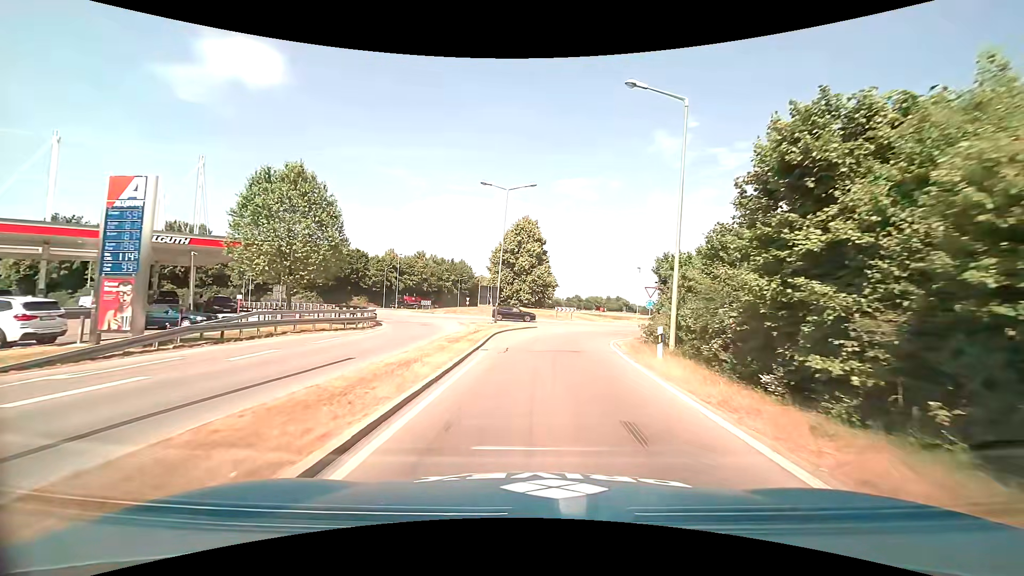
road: primary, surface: asphalt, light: Day
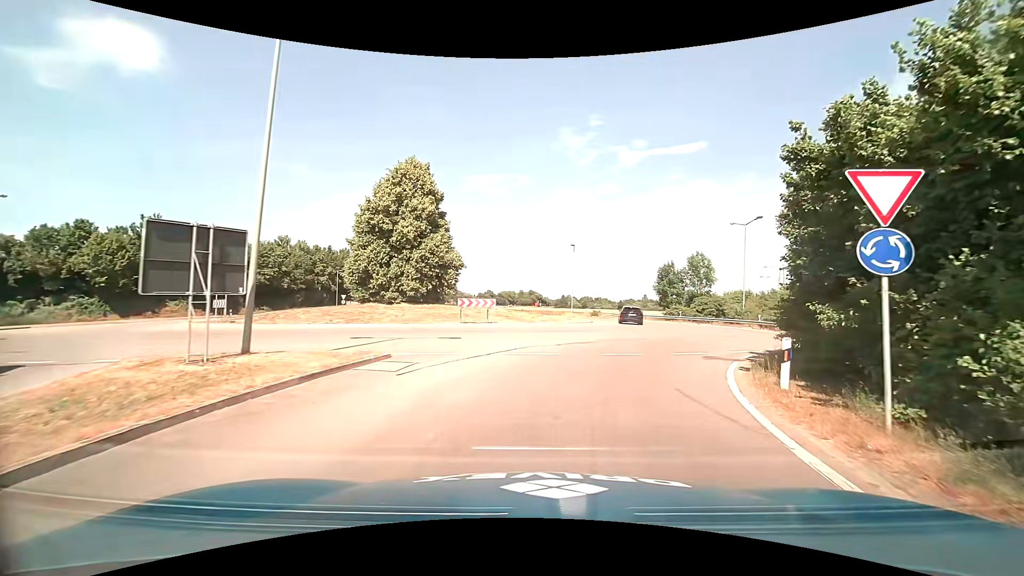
(+1.5, +25.3) m; +11°
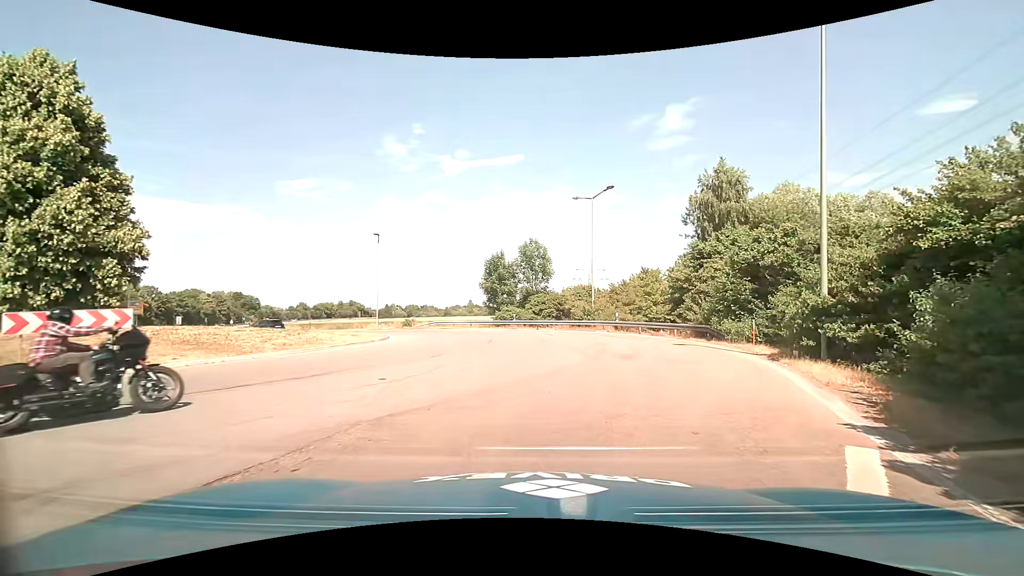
(+2.7, +15.3) m; +20°
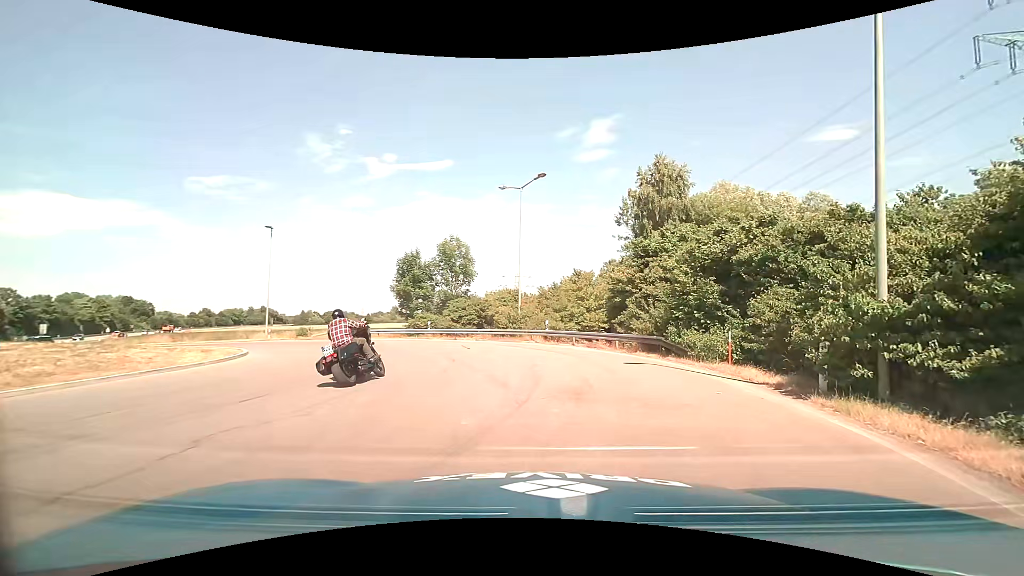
(+0.2, +5.8) m; +7°
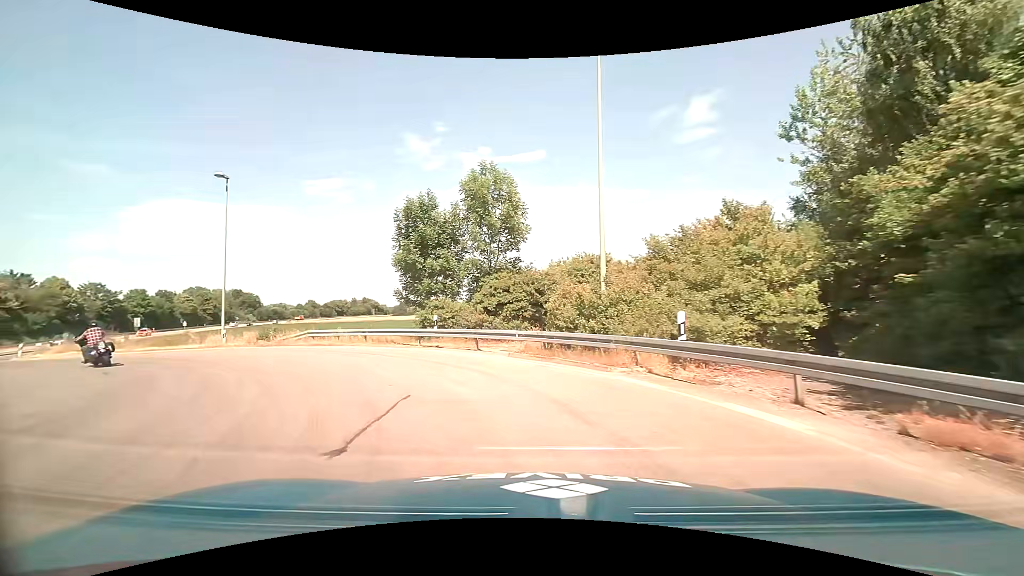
(+0.6, +18.9) m; -10°
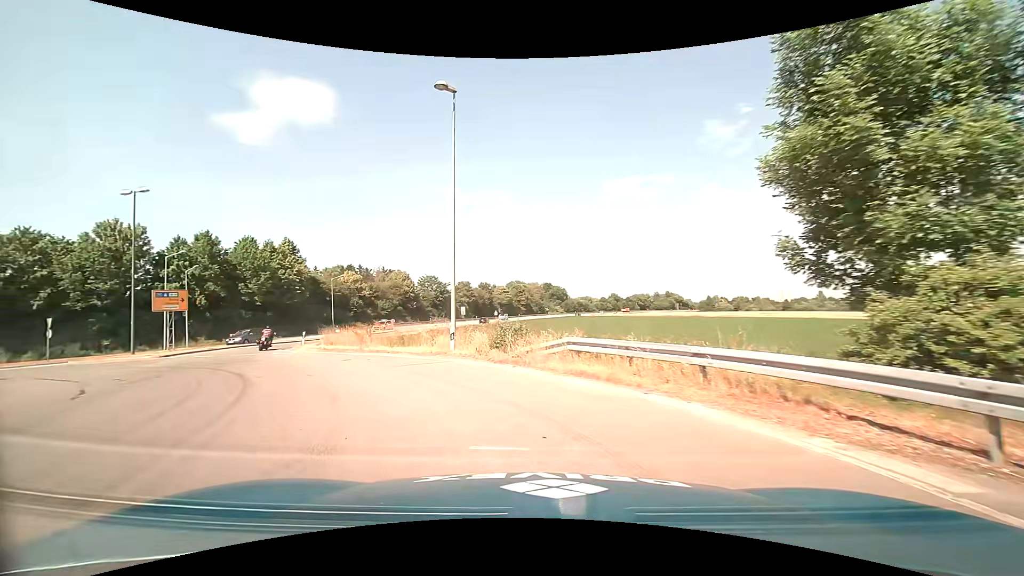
(-4.5, +15.2) m; -33°
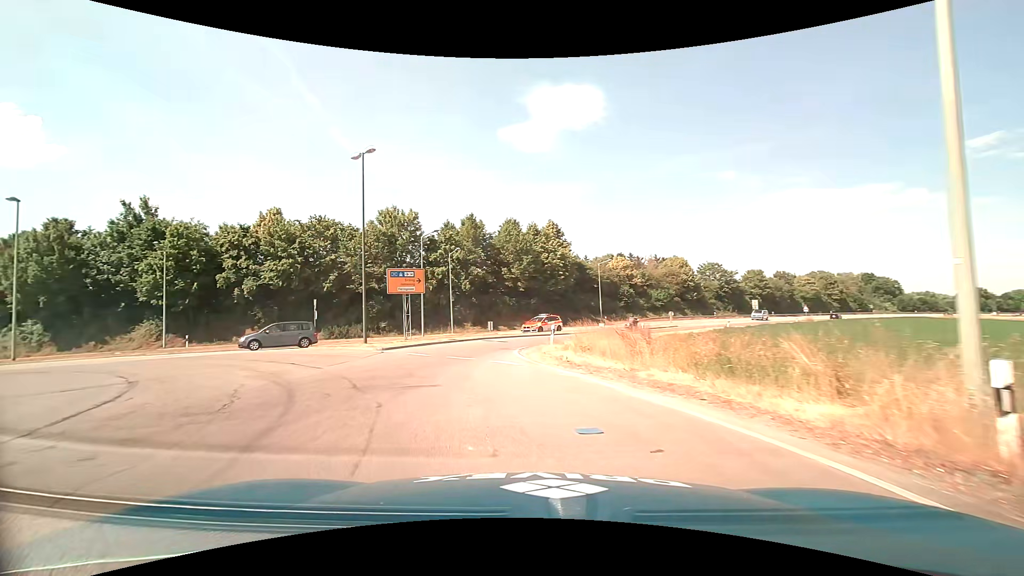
(-3.1, +12.0) m; -30°
(-2, +10) (-4, +20) (-2, +29) (+2, +38) (+8, +47) (+13, +55) (+19, +63) (+24, +72) (+30, +80) (+36, +88) m
